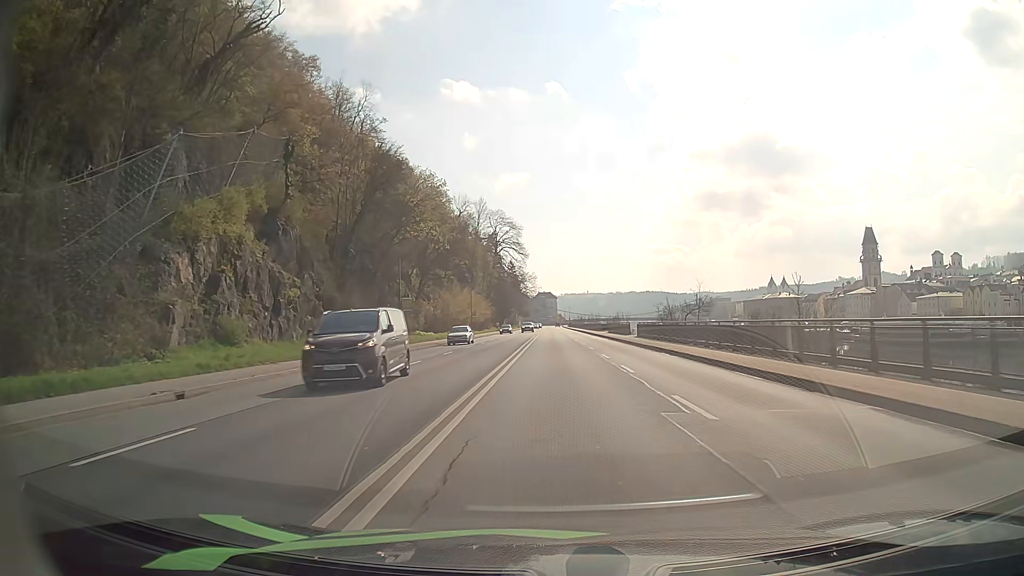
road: primary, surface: asphalt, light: Day
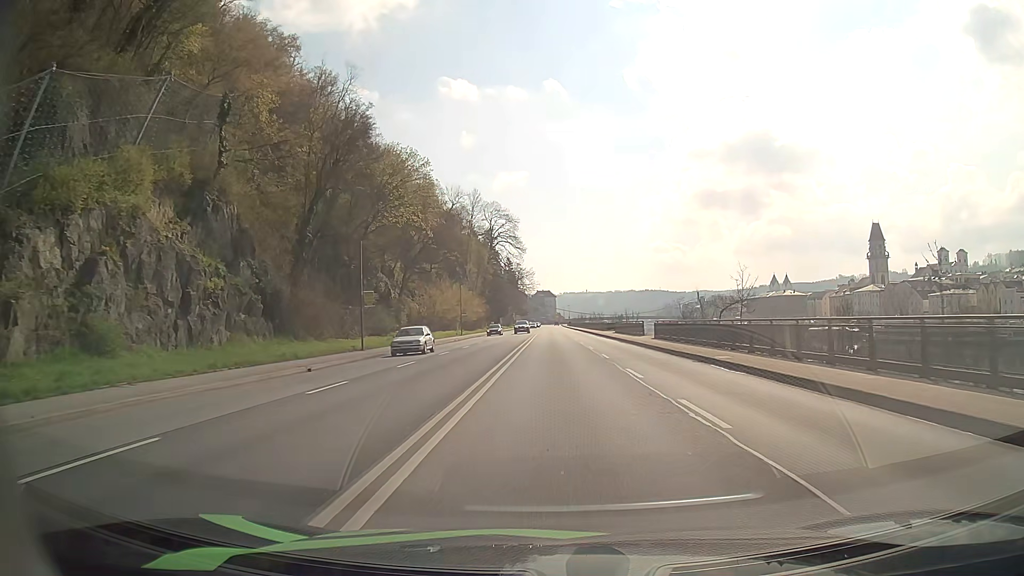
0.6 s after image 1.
(0.0, +10.0) m; 0°
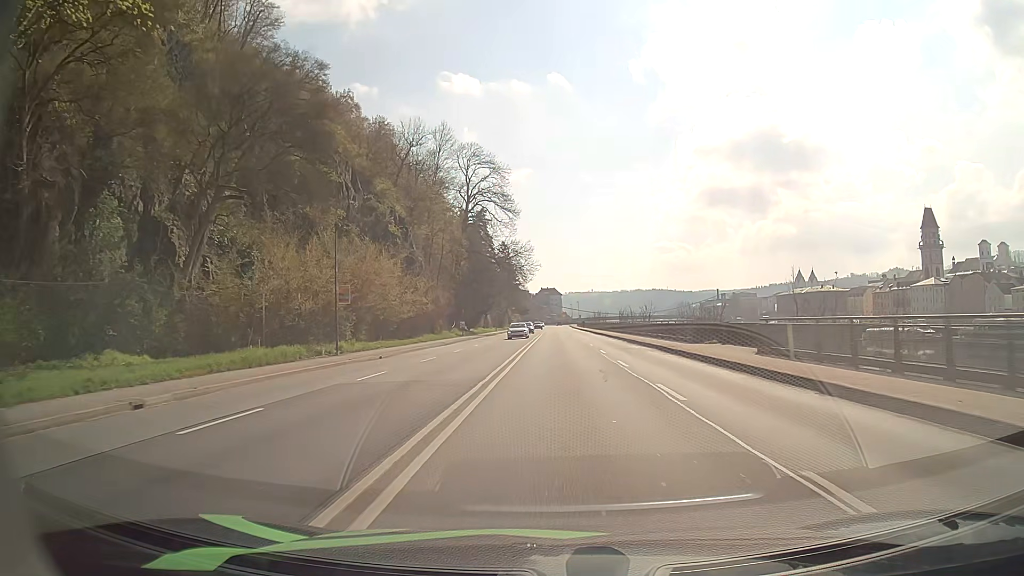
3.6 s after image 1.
(-0.1, +50.9) m; 0°
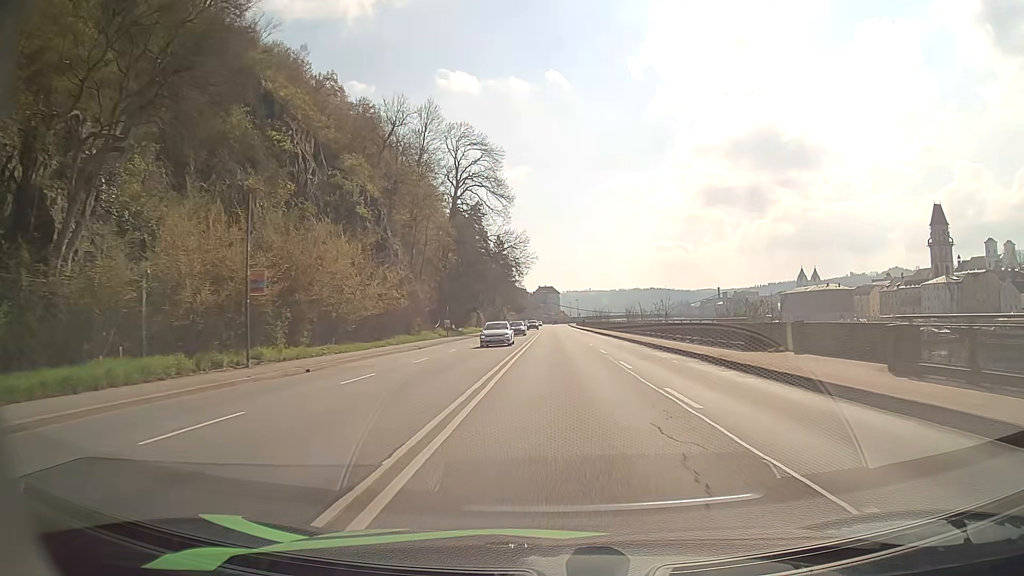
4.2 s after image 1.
(0.0, +10.2) m; 0°
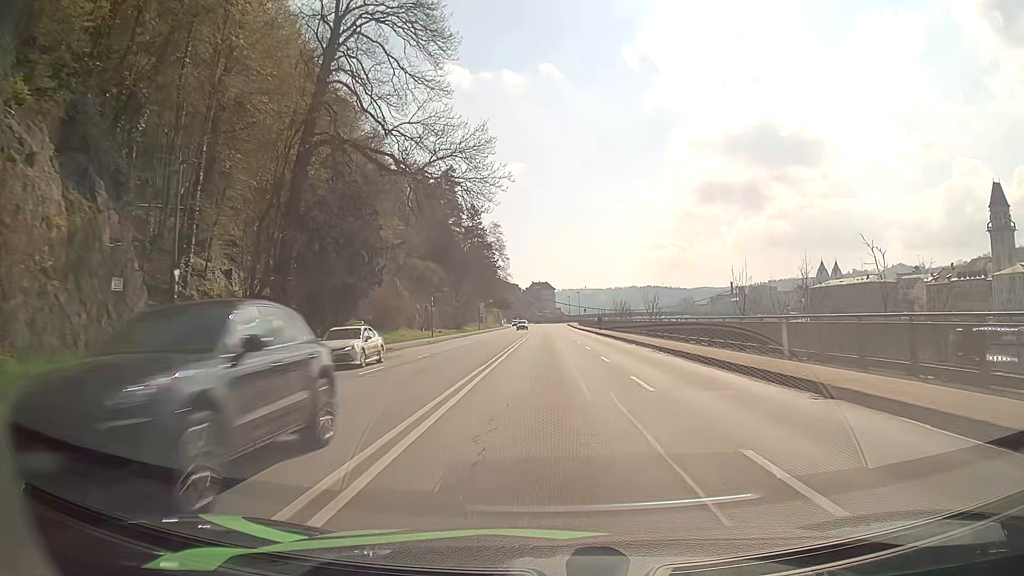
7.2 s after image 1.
(+0.3, +51.6) m; 0°
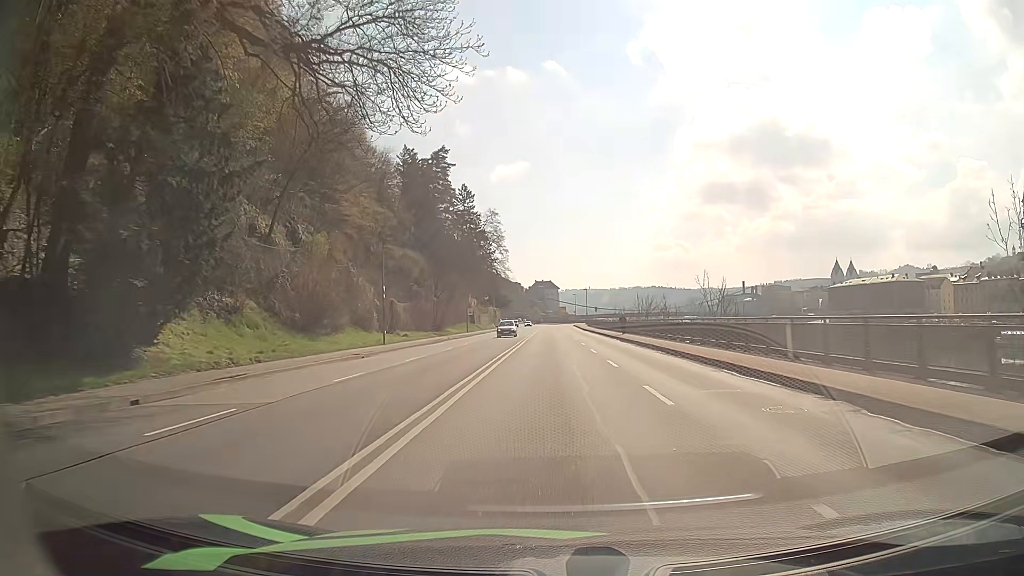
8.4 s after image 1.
(0.0, +20.3) m; 0°
(0, +10) (0, +20) (0, +30) (0, +40) (0, +50) (0, +60) (0, +70) (0, +80) (0, +90) (0, +100) m
